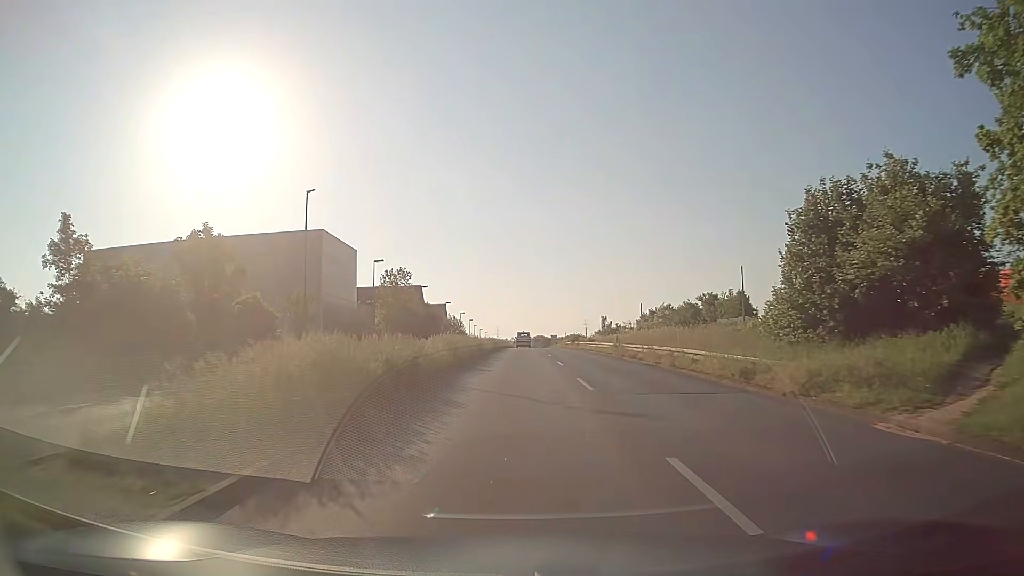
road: primary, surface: asphalt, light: Day
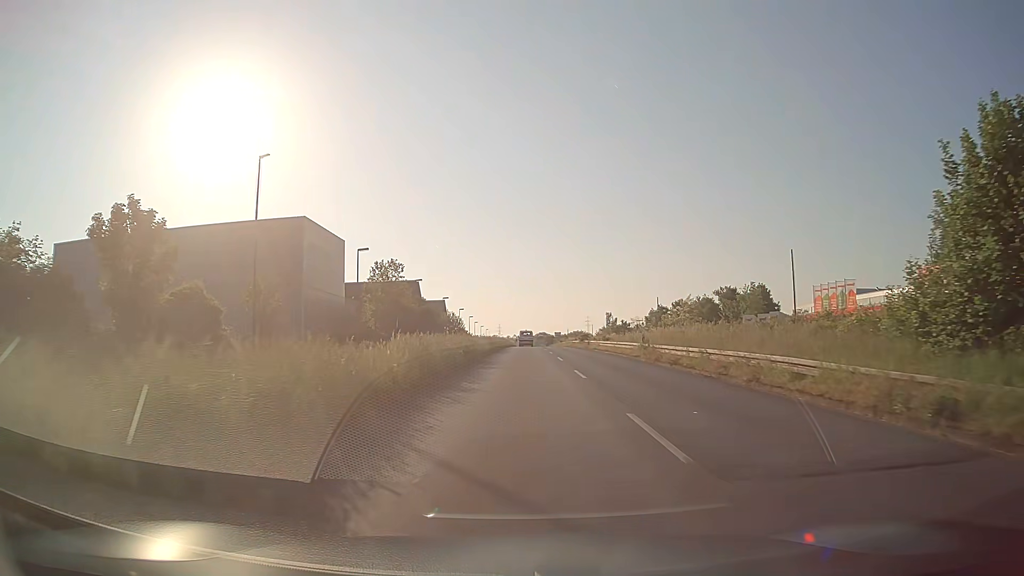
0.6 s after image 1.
(-0.1, +8.5) m; -1°
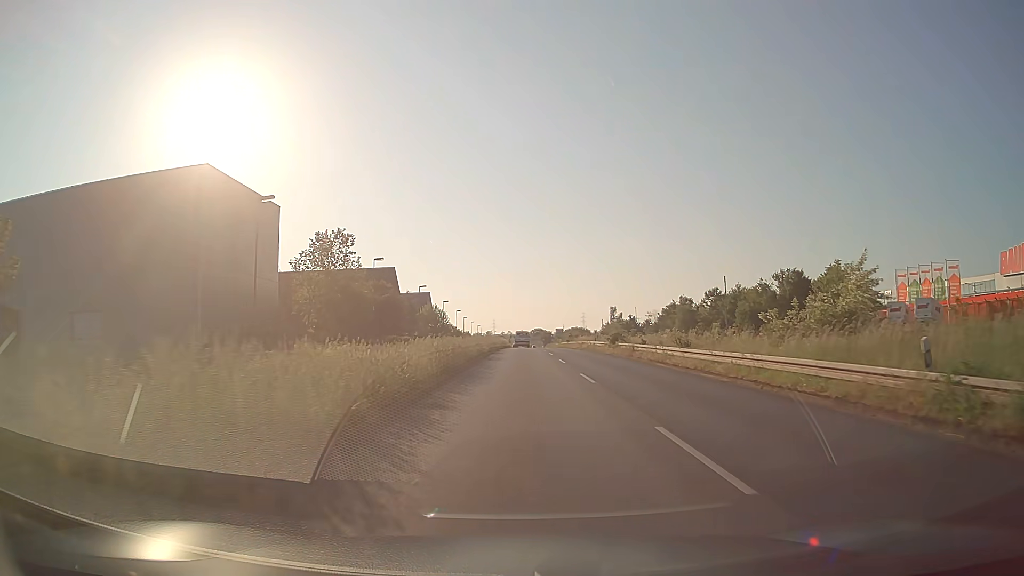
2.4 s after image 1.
(0.0, +25.5) m; 0°
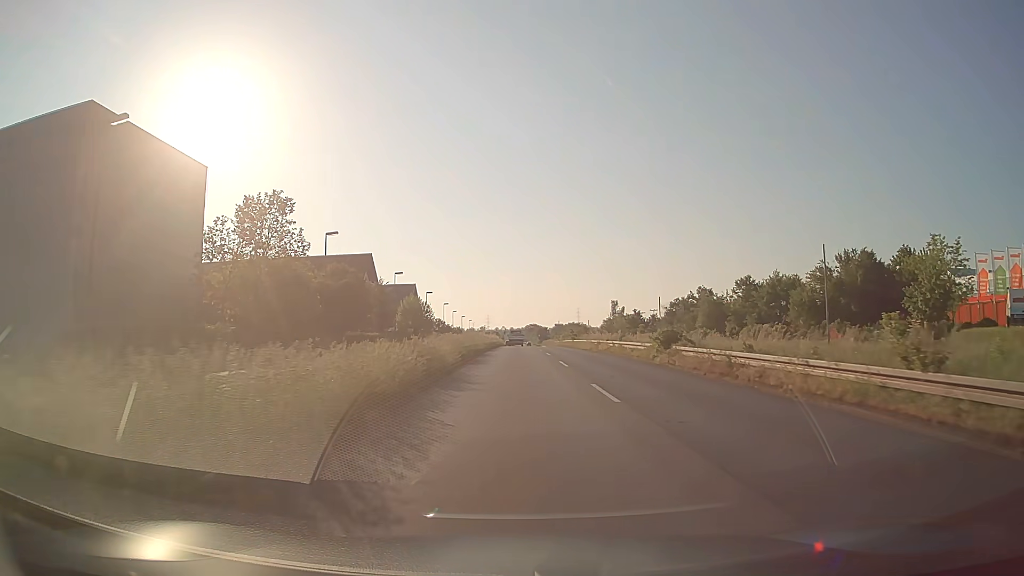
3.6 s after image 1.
(0.0, +17.1) m; 0°
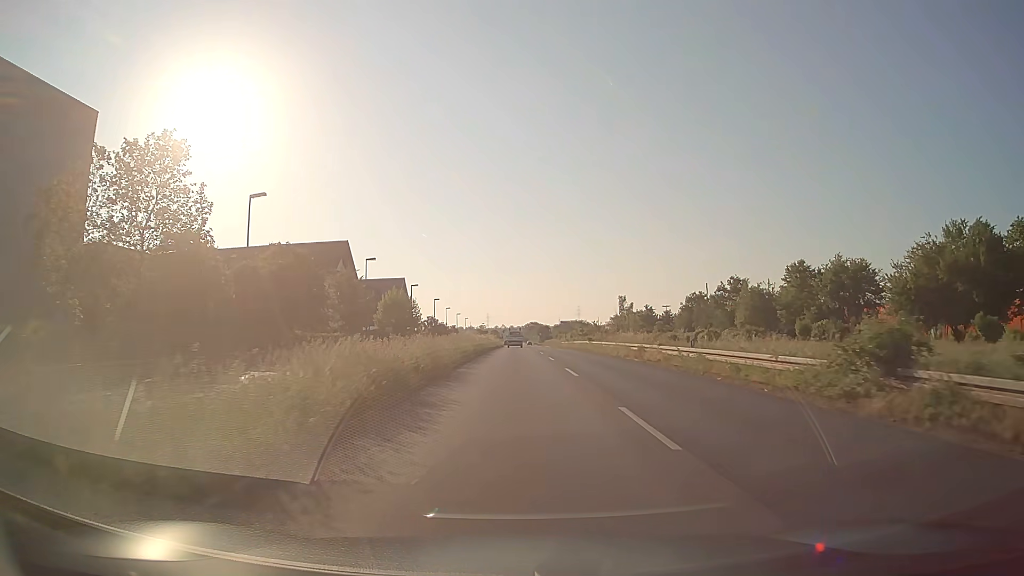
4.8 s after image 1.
(+0.1, +17.1) m; 0°
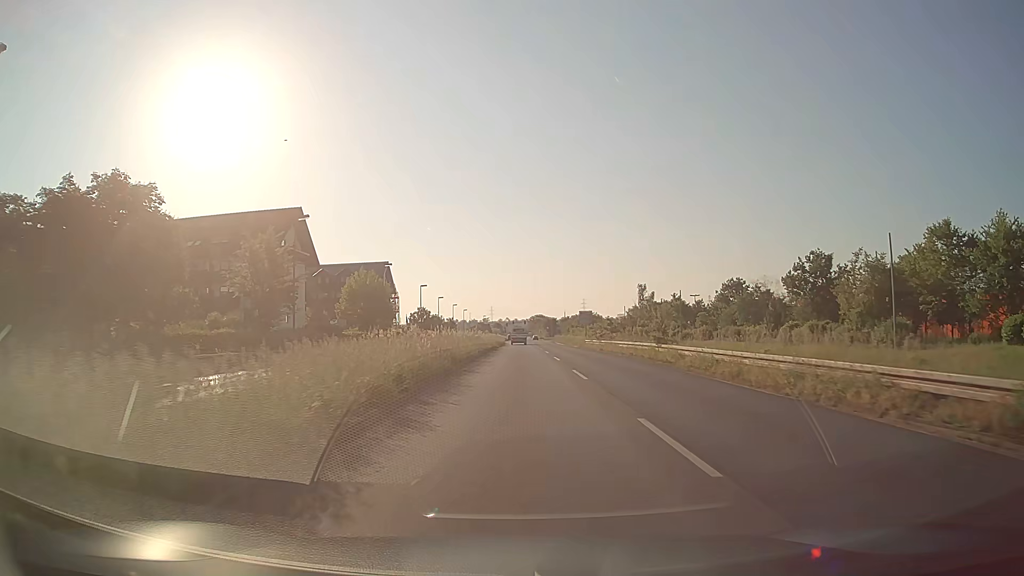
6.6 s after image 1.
(-0.1, +25.5) m; 0°
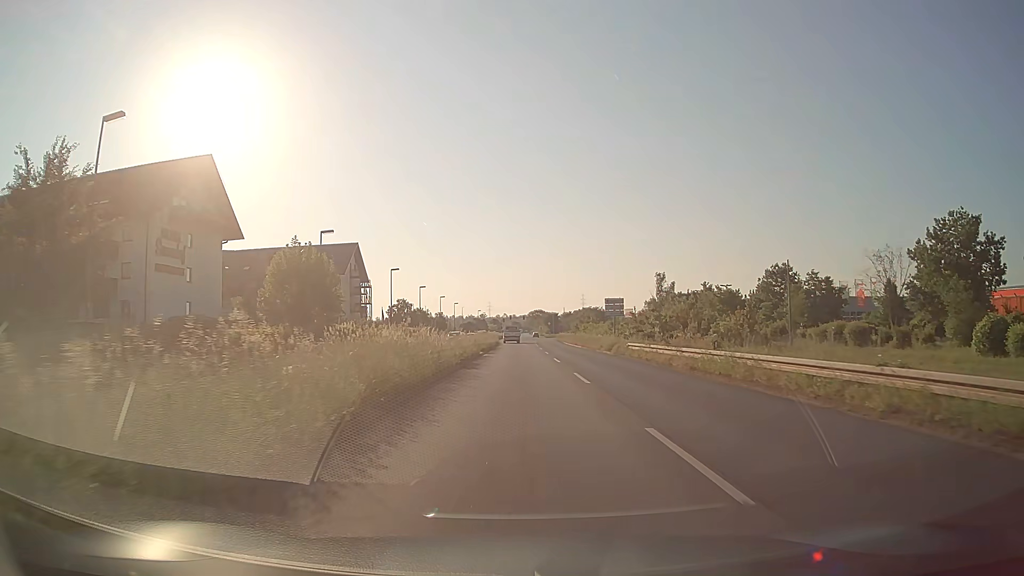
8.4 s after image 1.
(0.0, +25.2) m; 0°
